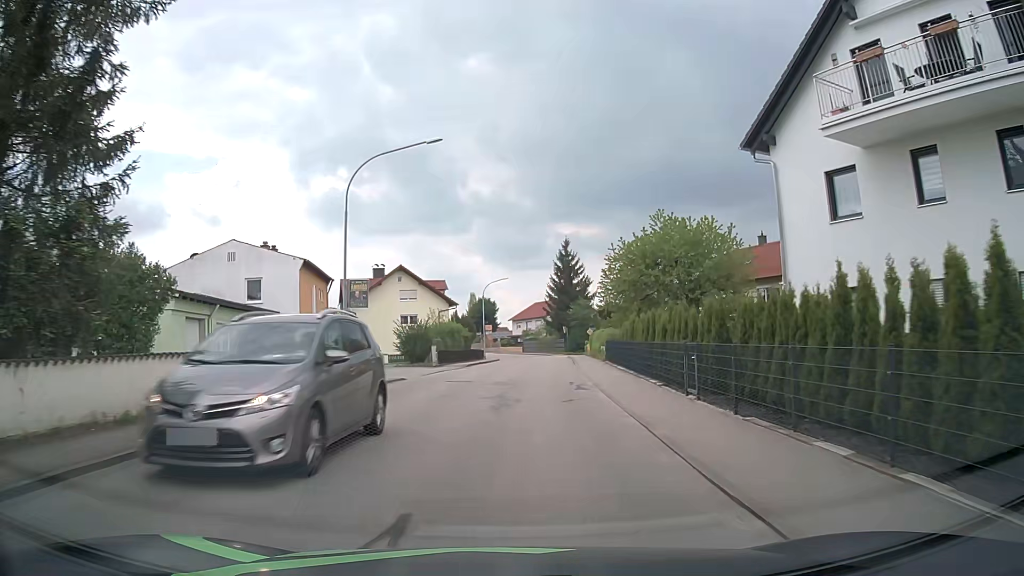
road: residential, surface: asphalt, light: Day
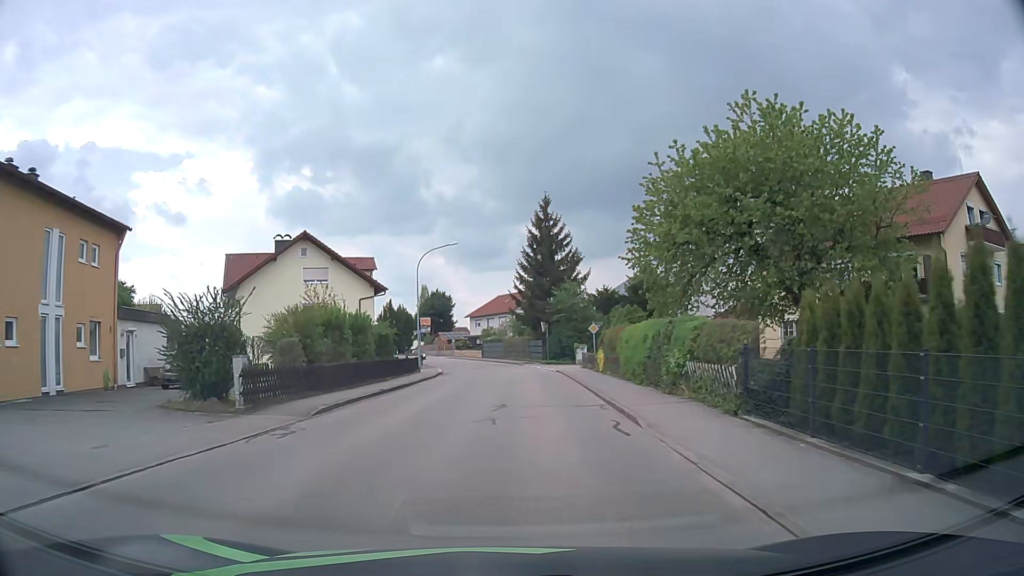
(+0.8, +24.5) m; +3°
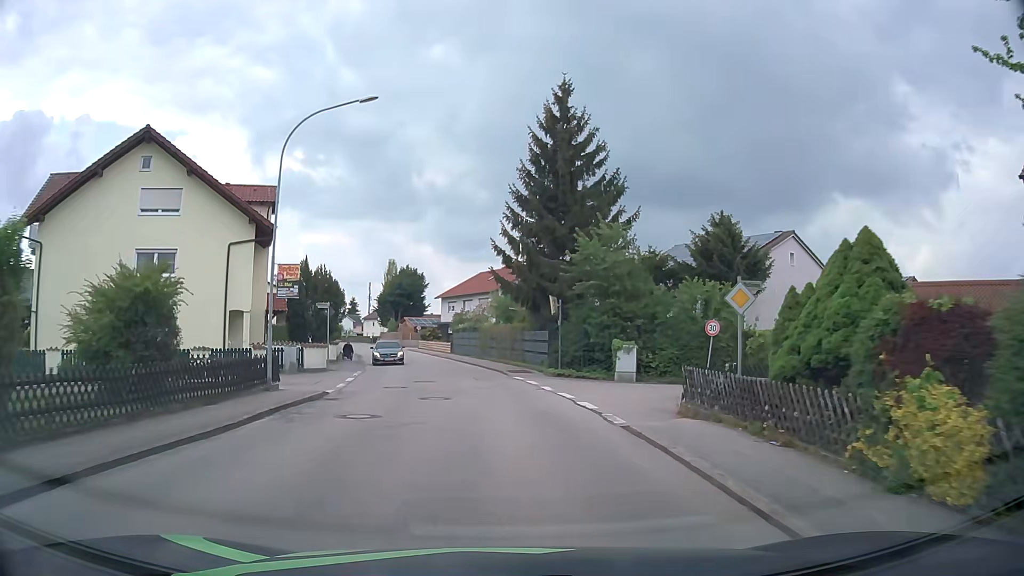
(+0.5, +23.8) m; +2°
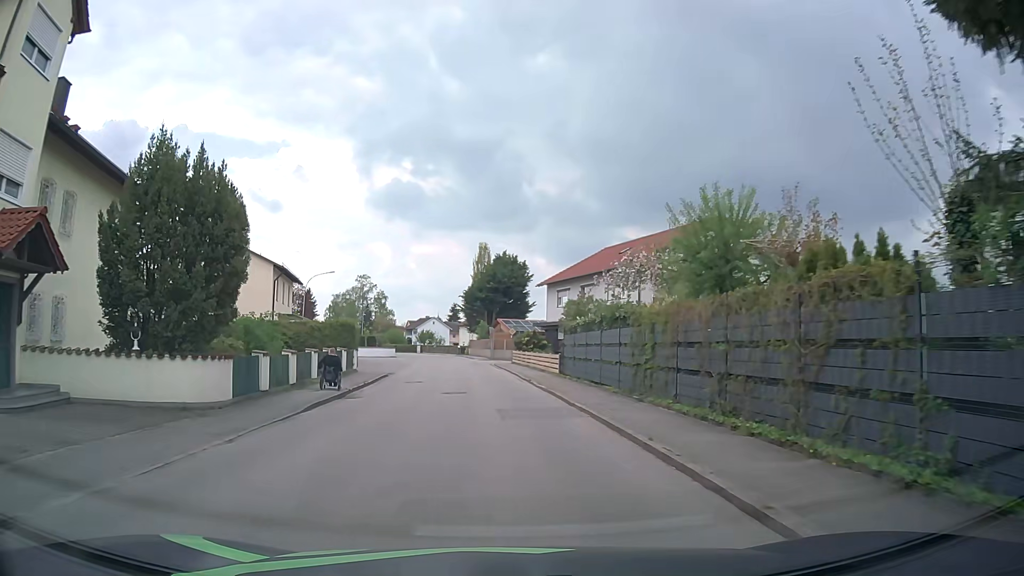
(-1.5, +27.4) m; -10°
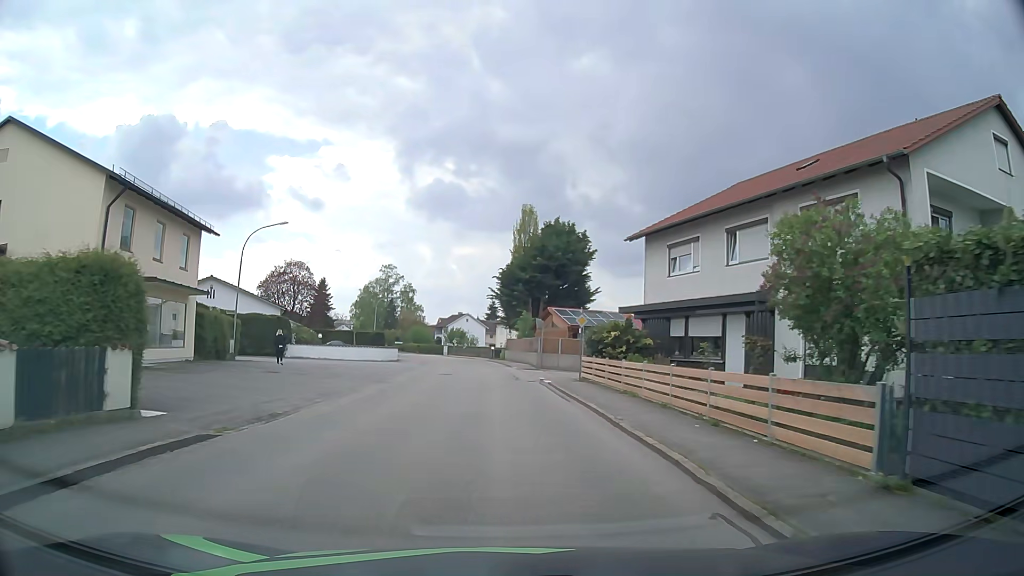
(-0.7, +23.1) m; -3°
